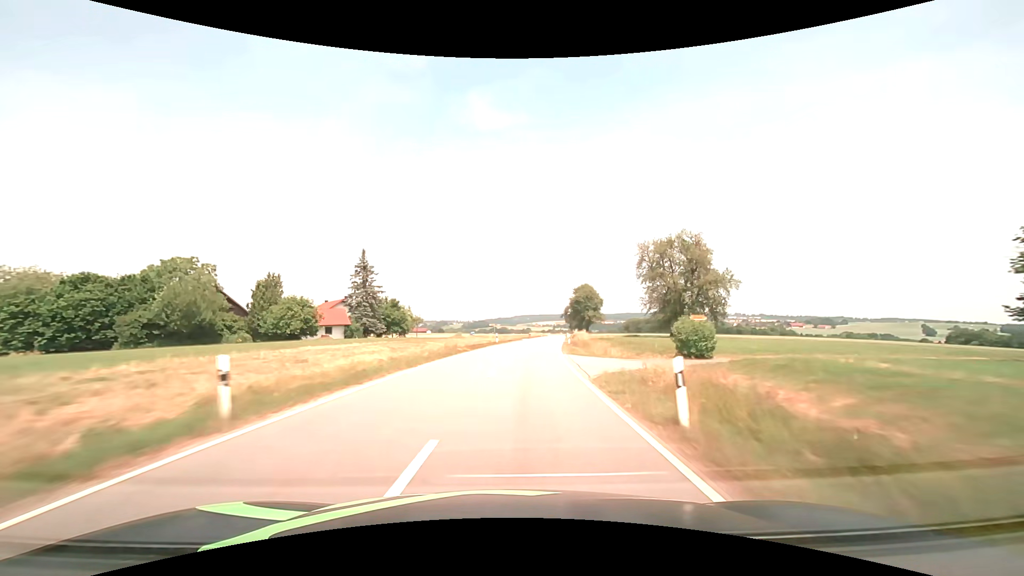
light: Day
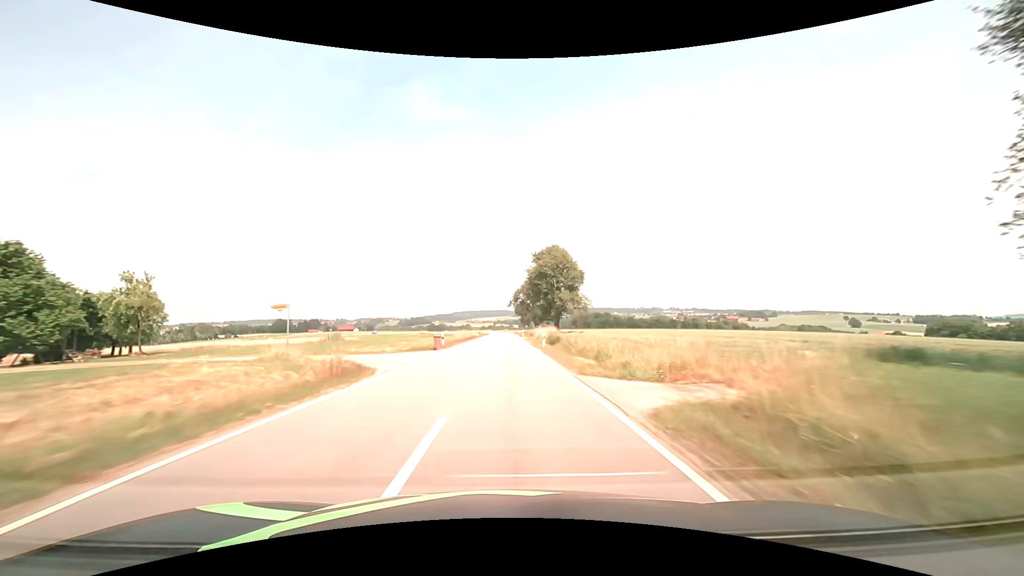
(+5.1, +59.1) m; +7°
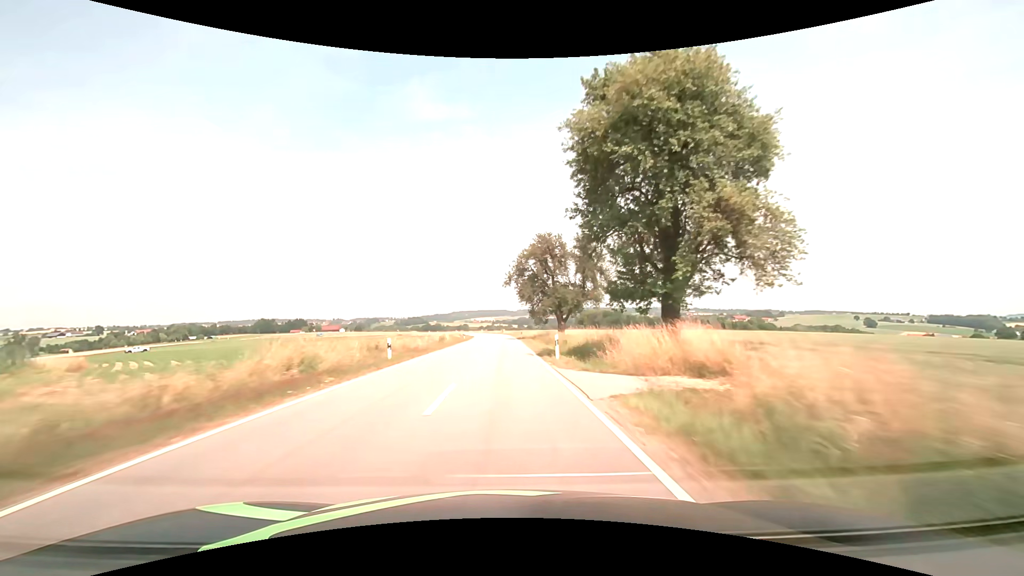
(+0.4, +56.4) m; 0°
(0, +10) (0, +20) (0, +30) (0, +40) (0, +50) (0, +60) (-1, +70) (-1, +80) (-2, +90) (-2, +100) m
